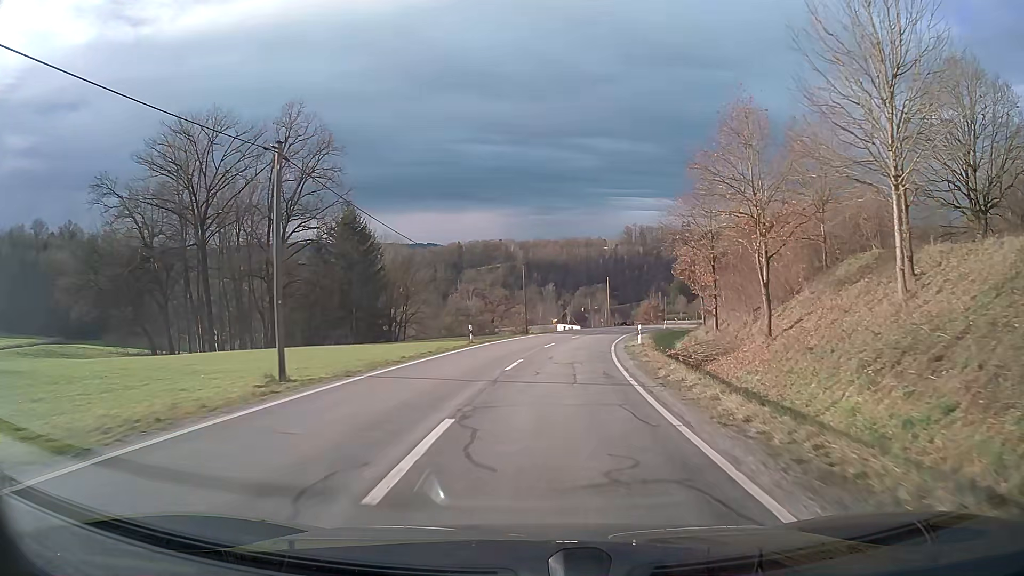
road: tertiary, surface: asphalt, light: Day
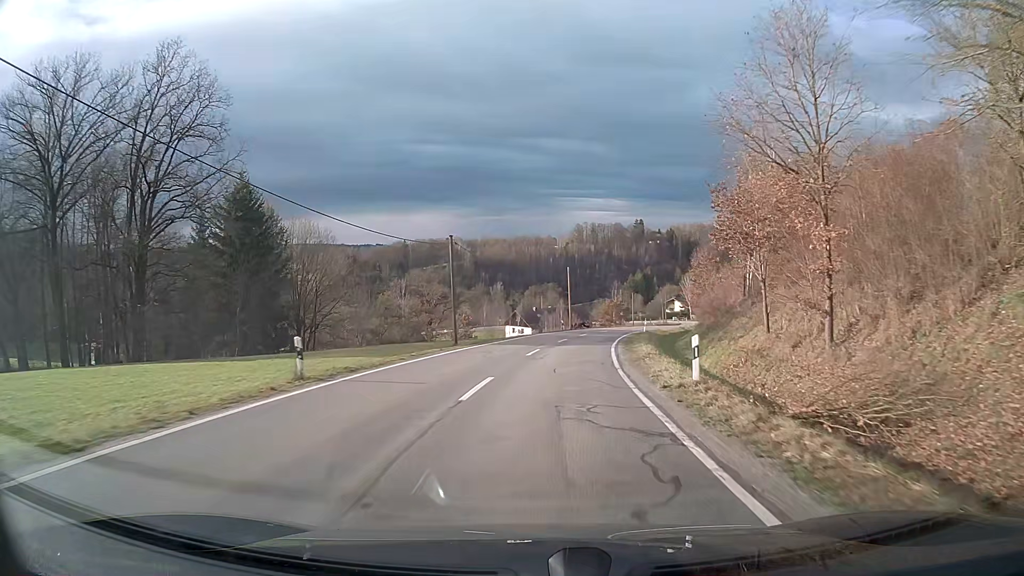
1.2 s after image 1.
(+0.7, +18.4) m; +4°
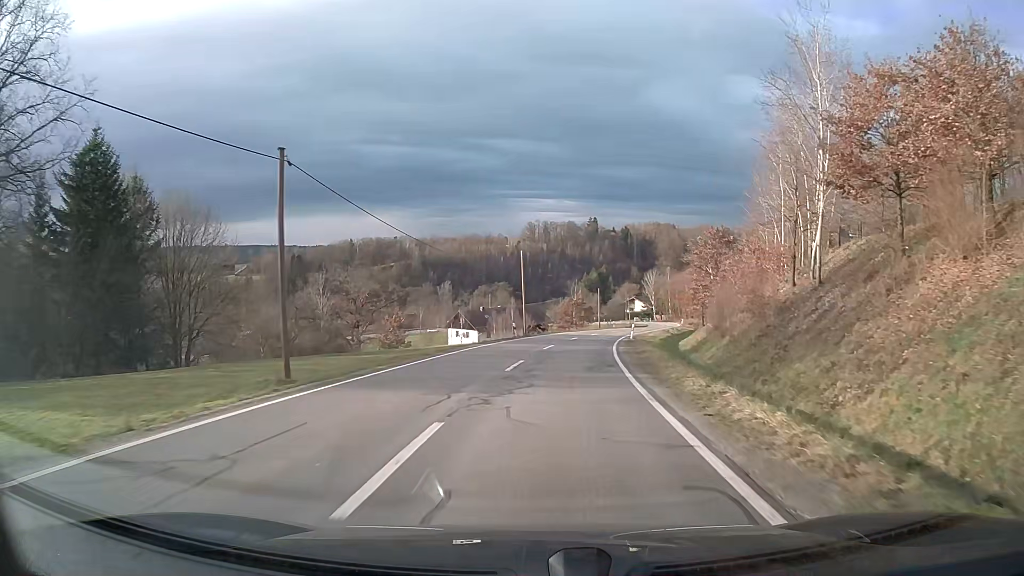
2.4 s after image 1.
(+0.6, +18.3) m; +4°
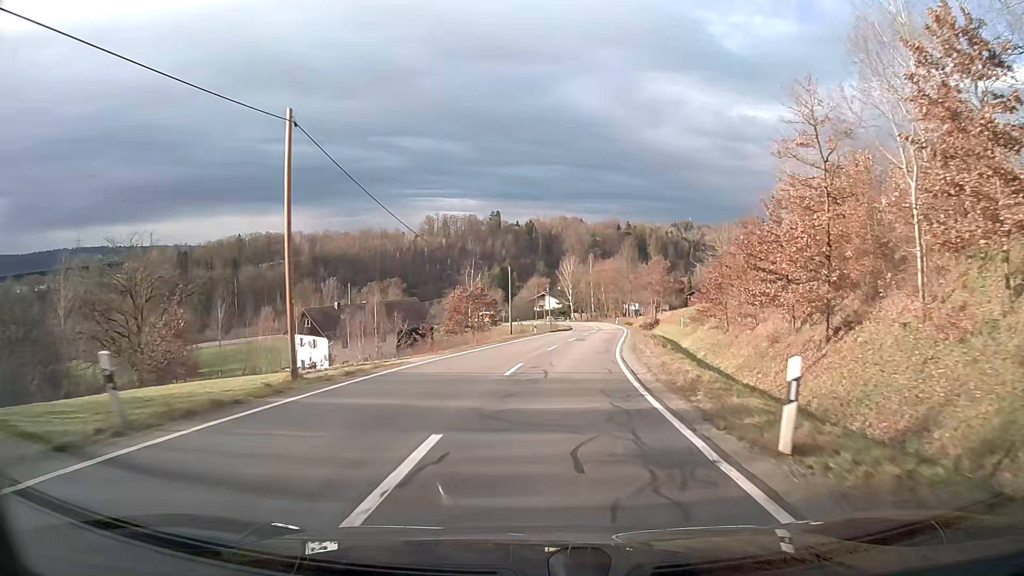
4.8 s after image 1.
(+2.7, +36.4) m; +8°
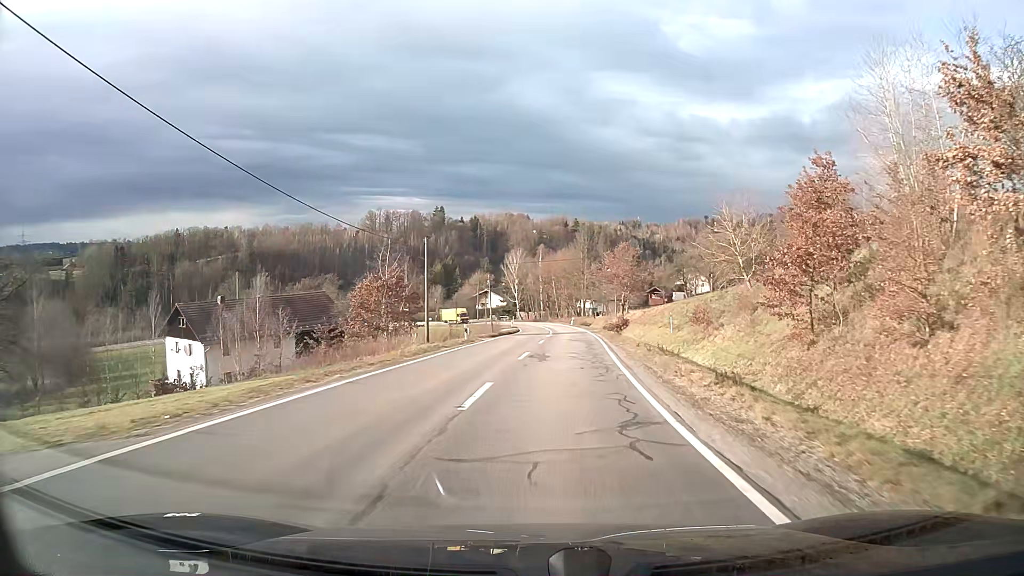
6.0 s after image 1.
(+0.7, +18.2) m; +5°
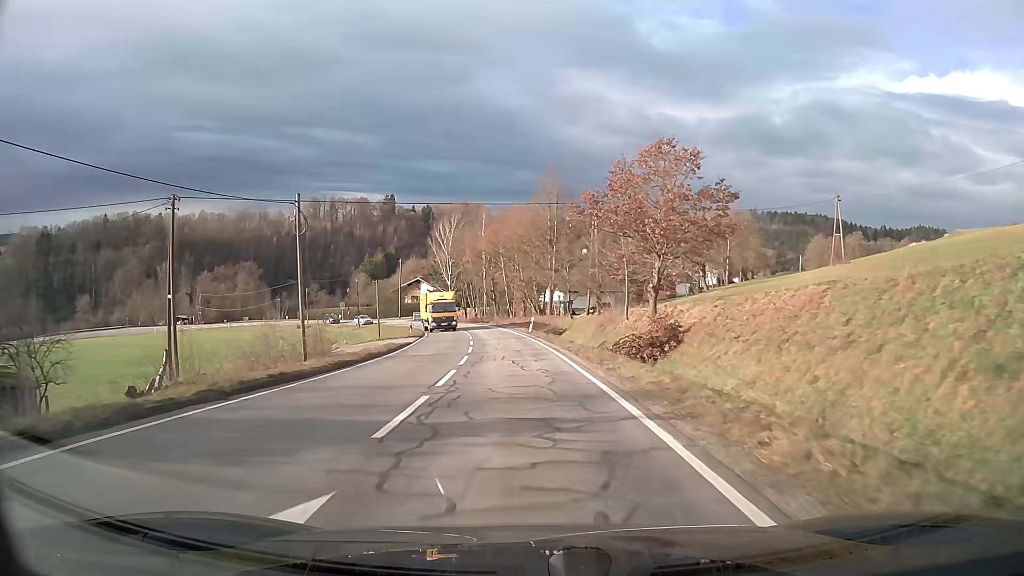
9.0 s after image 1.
(+1.9, +45.5) m; +2°
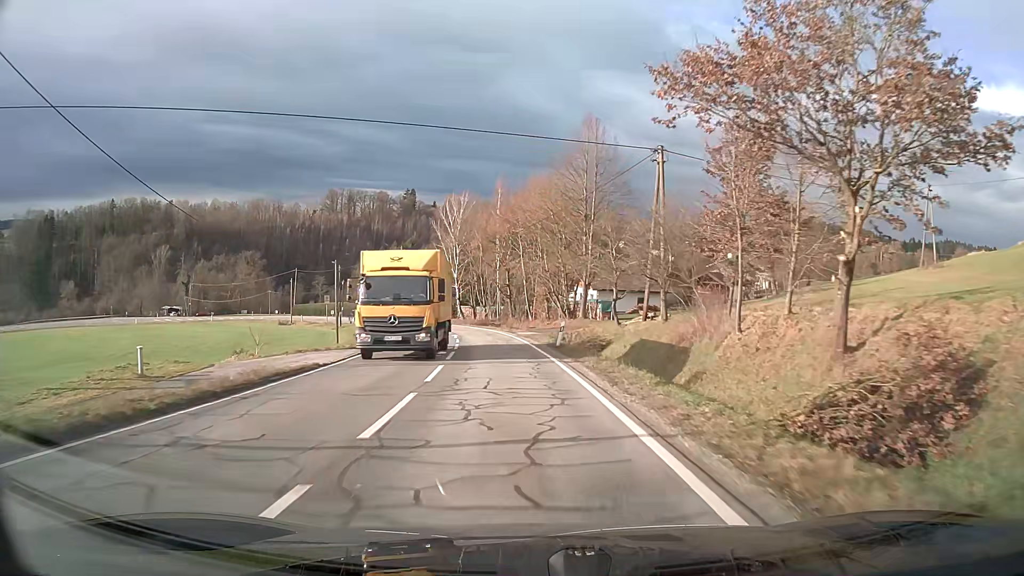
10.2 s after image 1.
(-0.3, +18.3) m; -2°
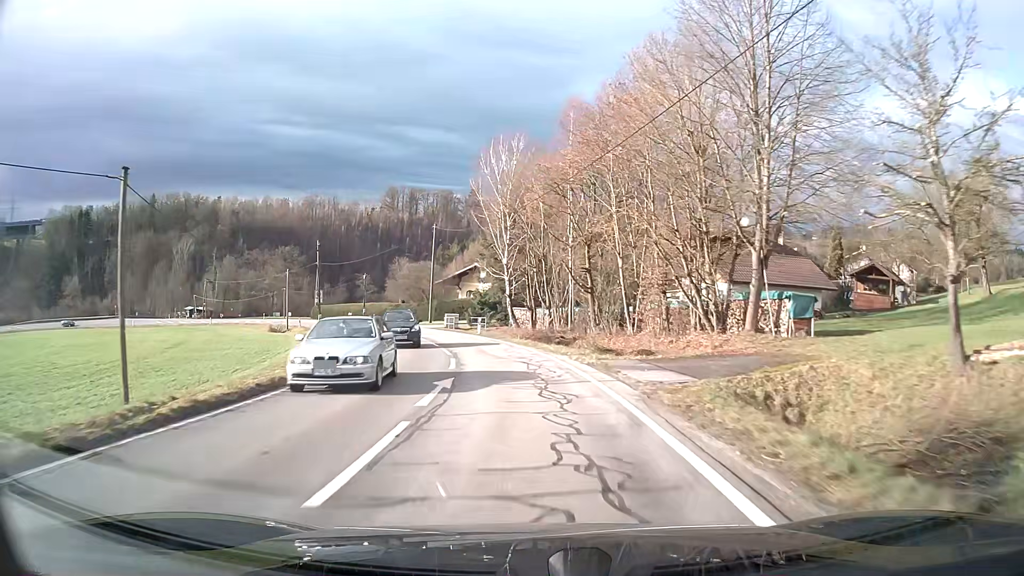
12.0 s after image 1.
(-1.4, +27.3) m; -6°
